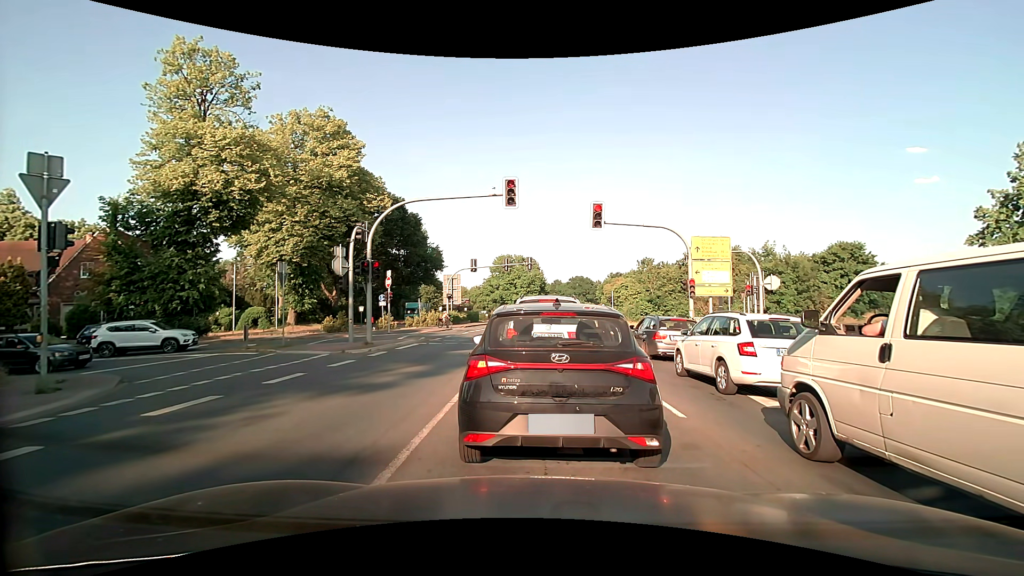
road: primary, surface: asphalt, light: Day
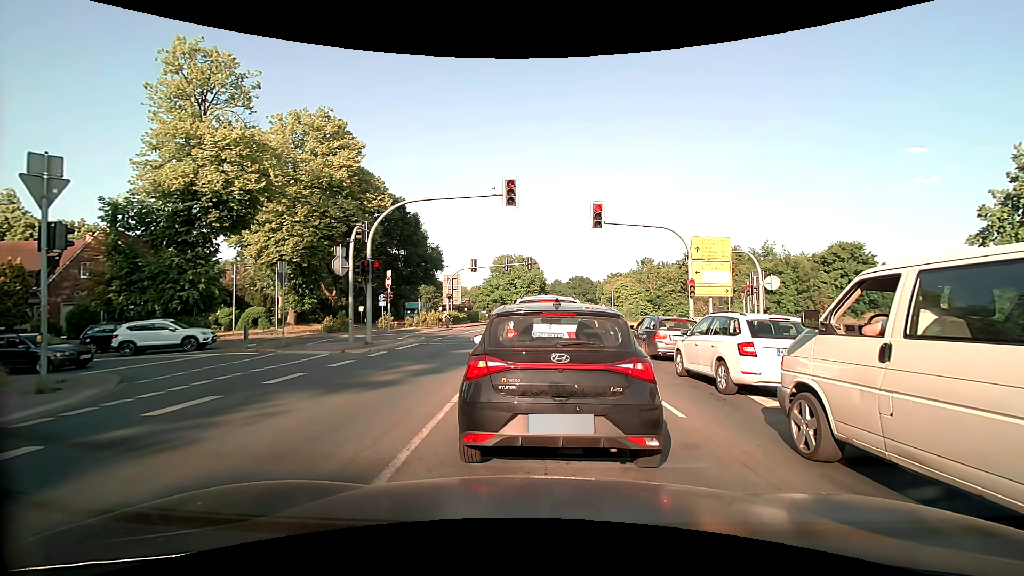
(0.0, 0.0) m; 0°
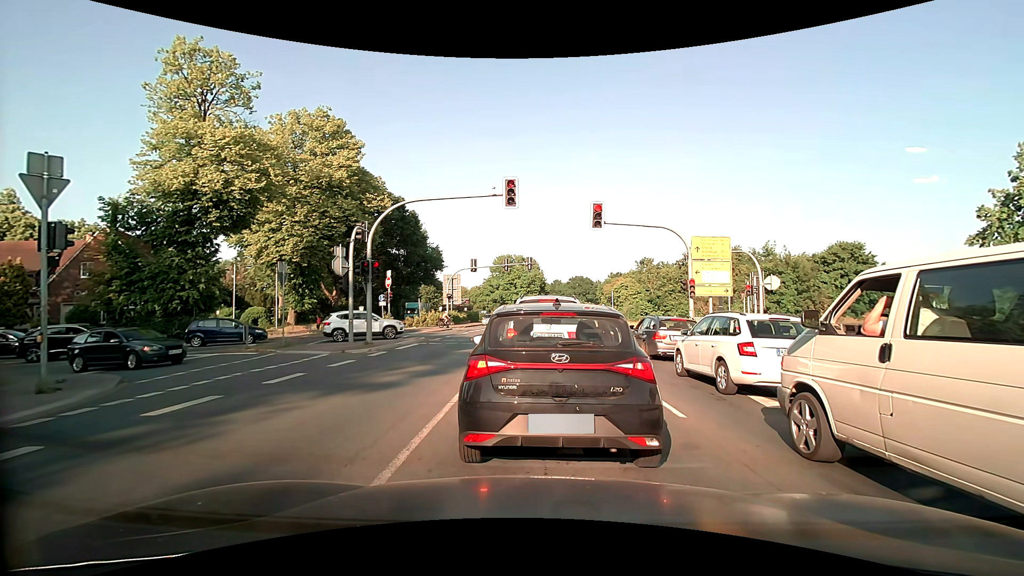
(0.0, 0.0) m; 0°
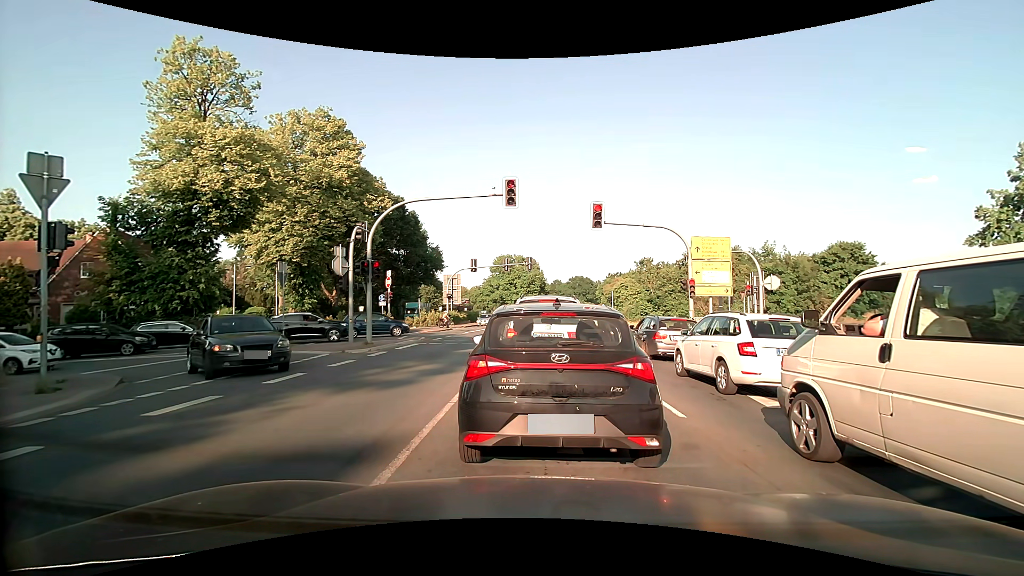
(0.0, 0.0) m; 0°
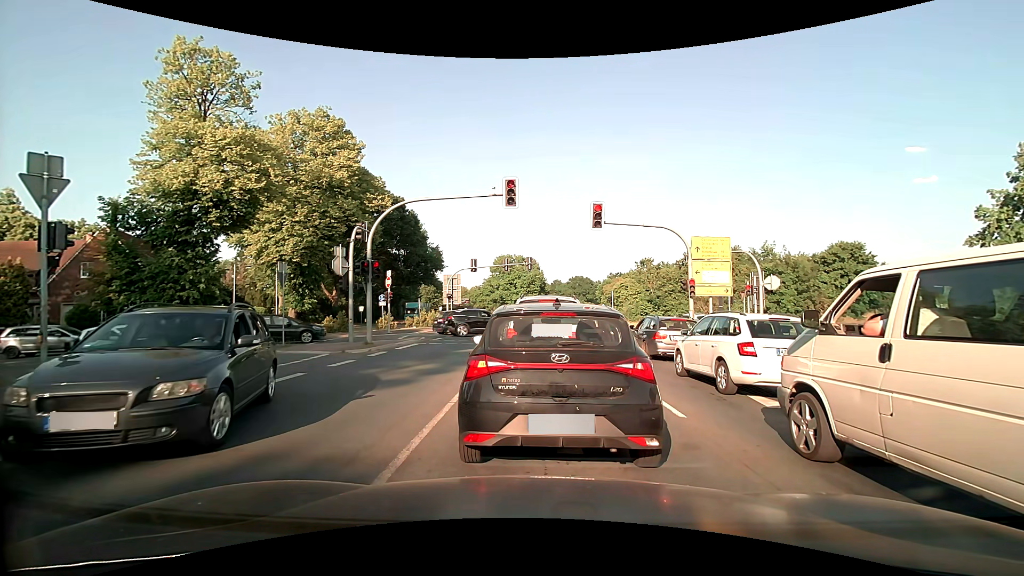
(0.0, 0.0) m; 0°
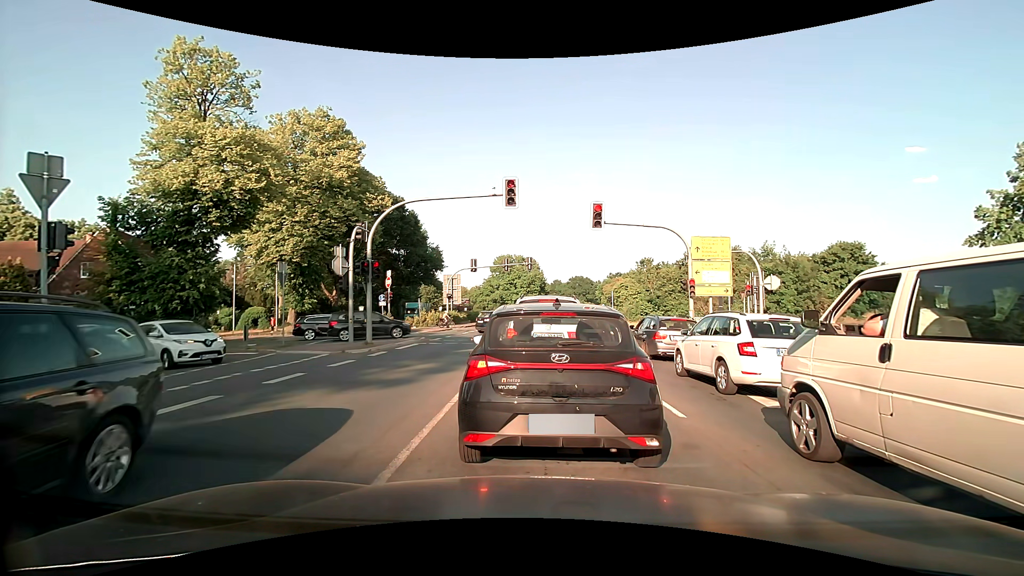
(0.0, 0.0) m; 0°
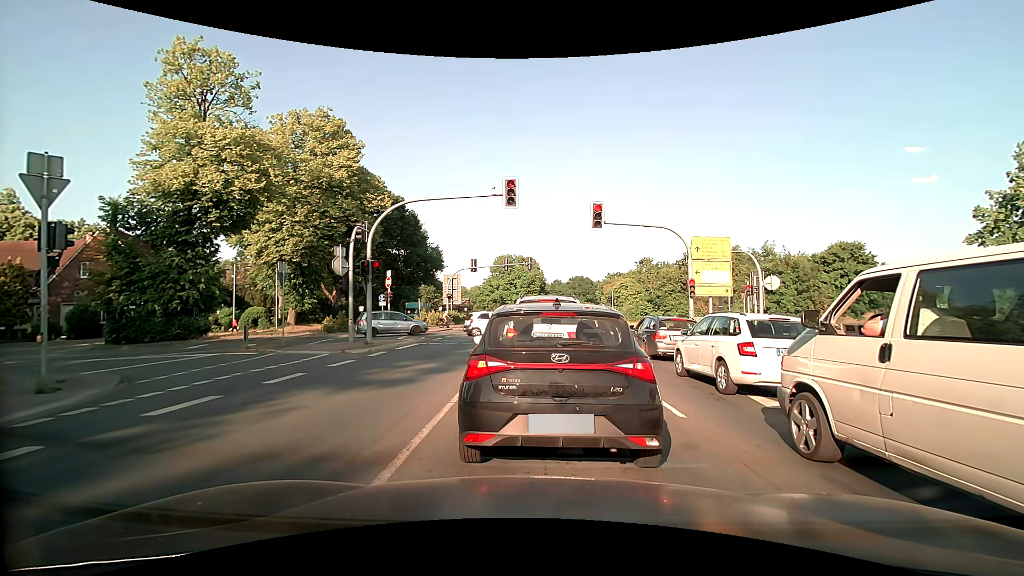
(0.0, 0.0) m; 0°
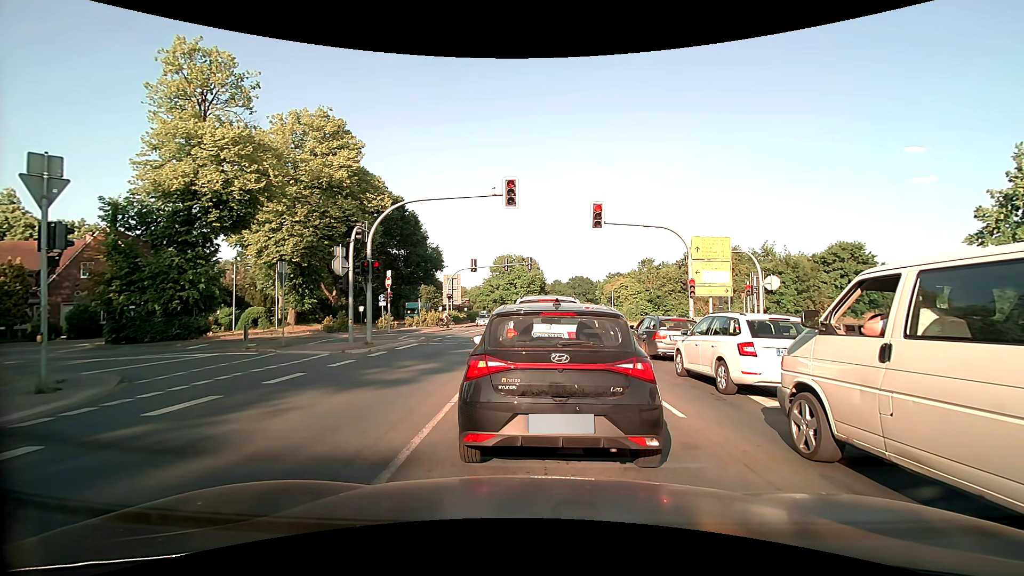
(0.0, 0.0) m; 0°
(0, +10) (+1, +20) (-2, +29) (-10, +34) (-20, +34) (-30, +31) (-39, +27) (-49, +24) (-58, +21) (-68, +18) m
